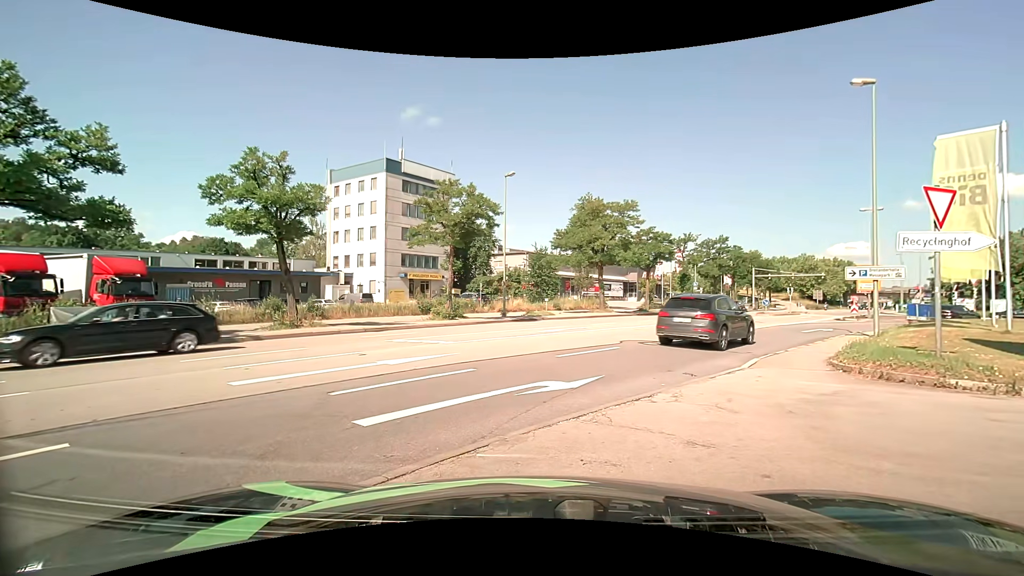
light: Day
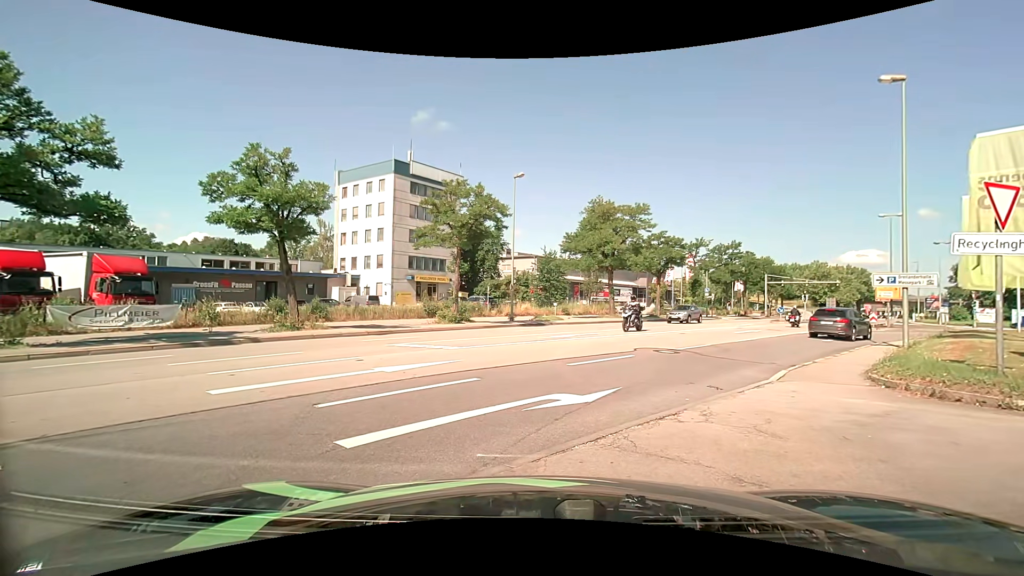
(0.0, +0.8) m; 0°
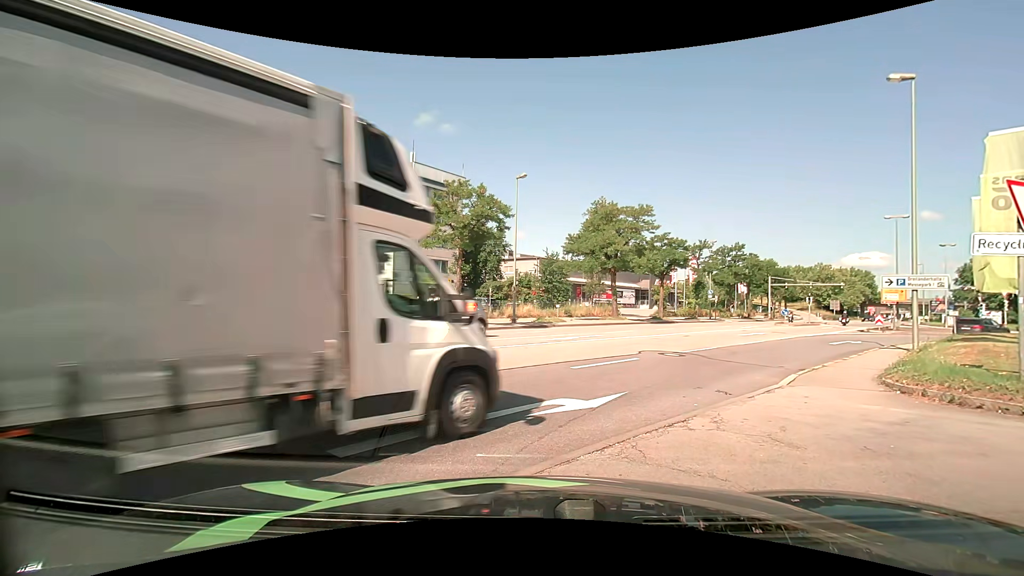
(0.0, +0.3) m; 0°
